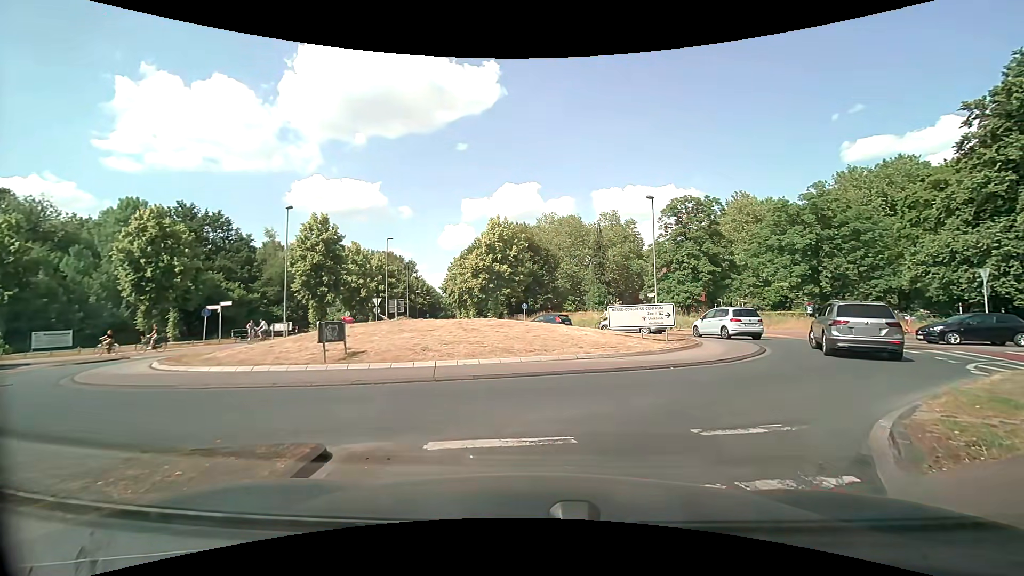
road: secondary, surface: asphalt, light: Day
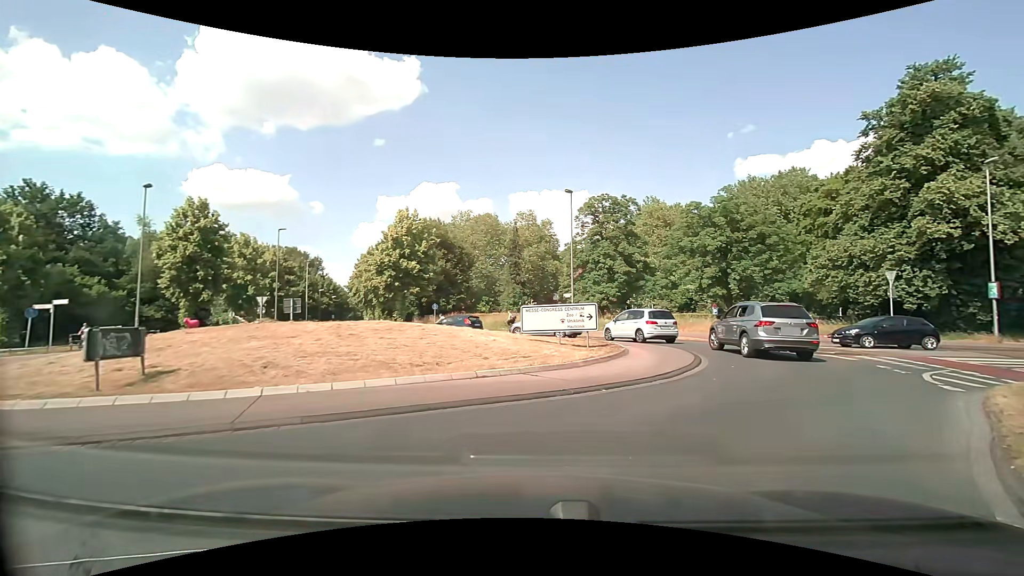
(+0.3, +3.5) m; +11°
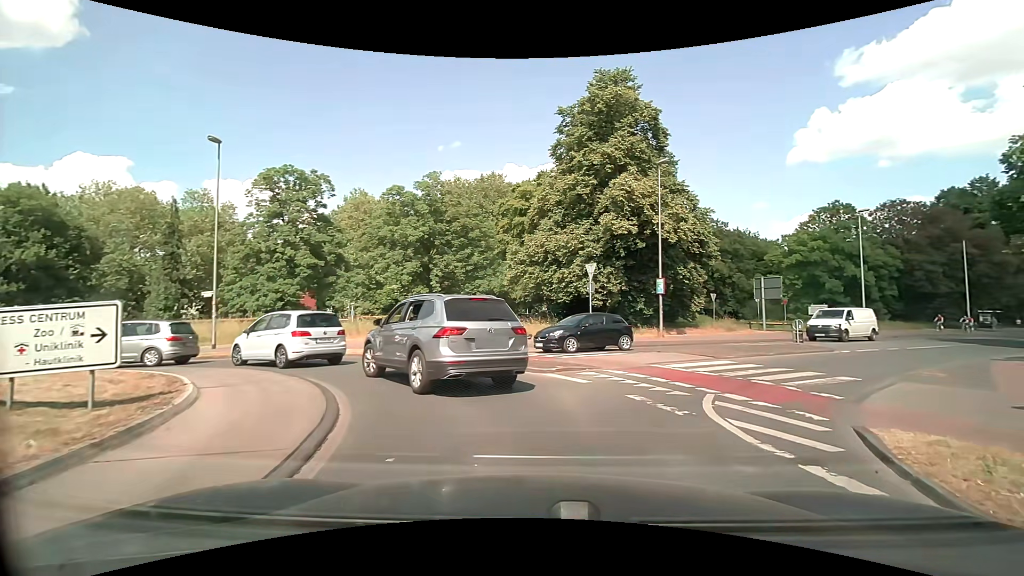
(+2.4, +8.2) m; +31°
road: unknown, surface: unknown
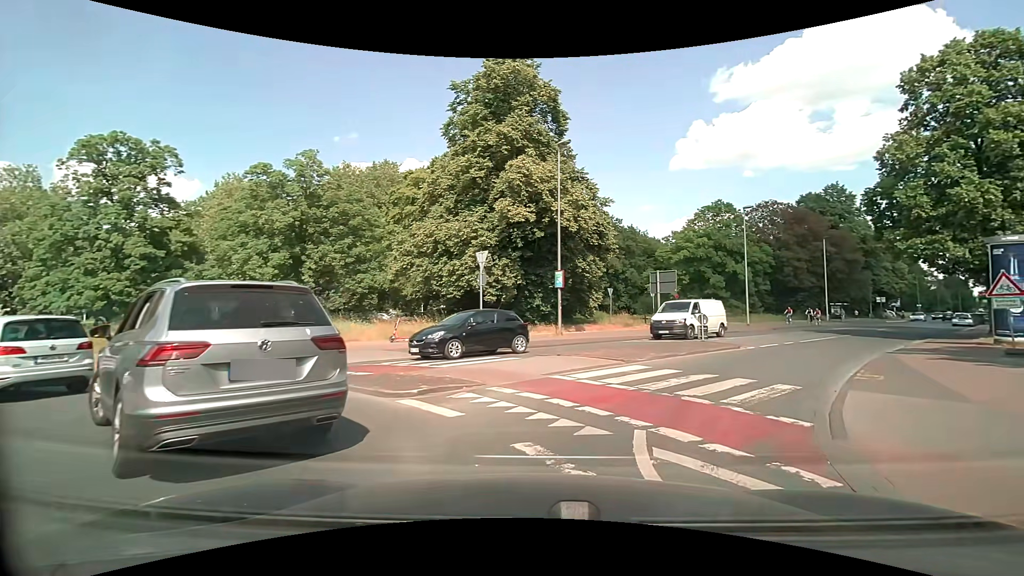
(+0.4, +3.6) m; +12°
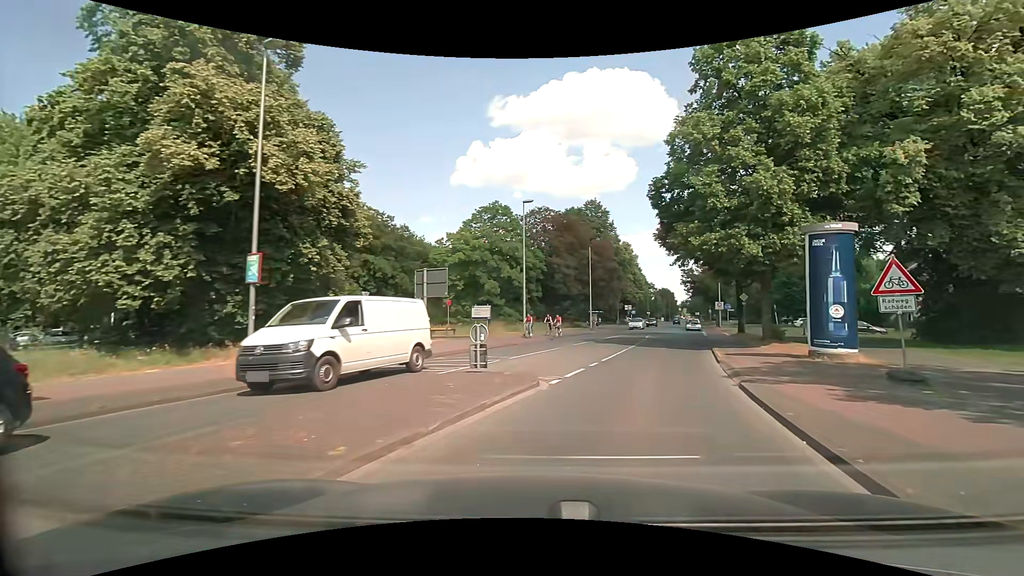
(+2.1, +9.4) m; +24°
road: secondary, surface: asphalt
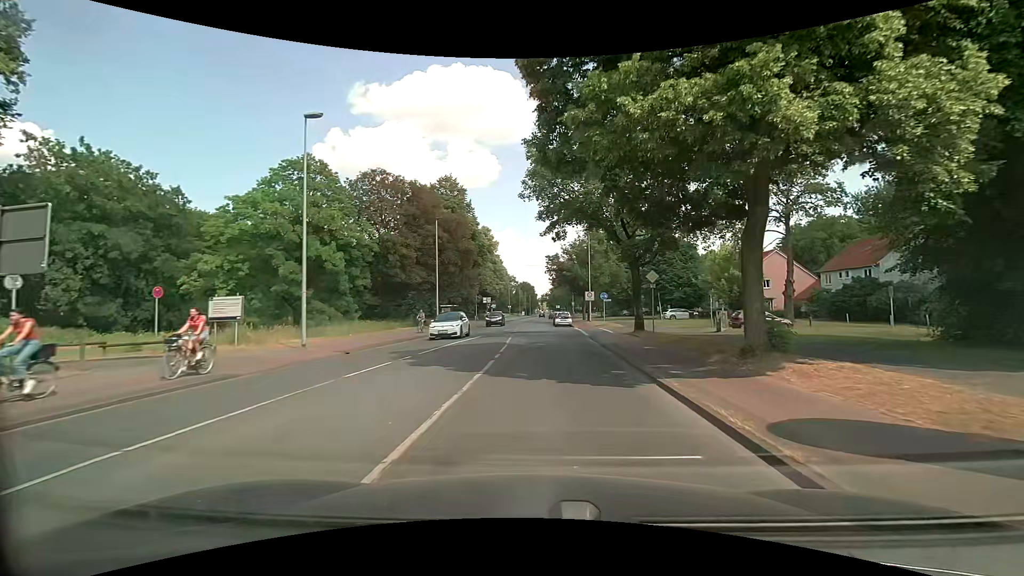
(+2.9, +14.7) m; +16°
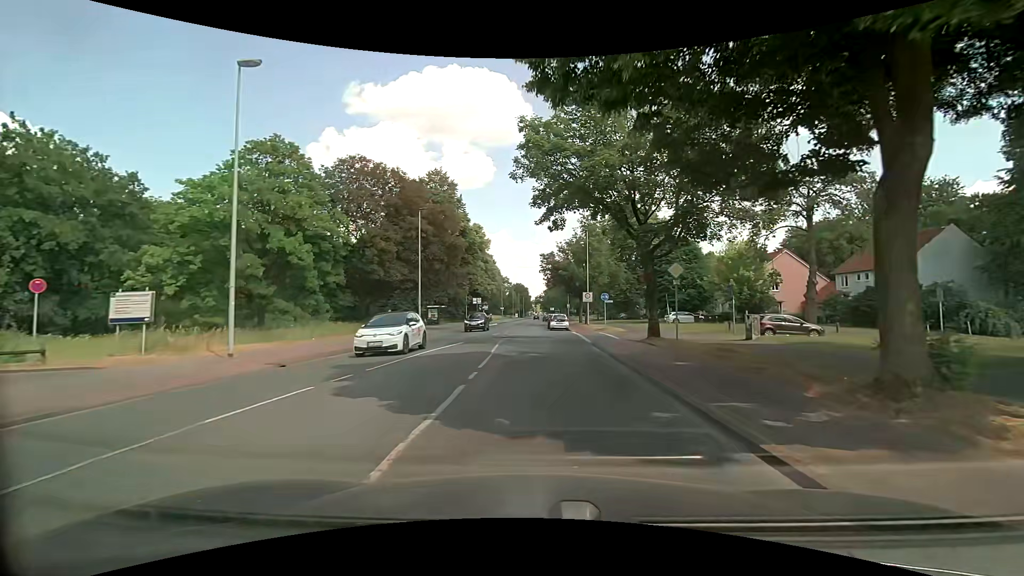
(0.0, +4.7) m; 0°
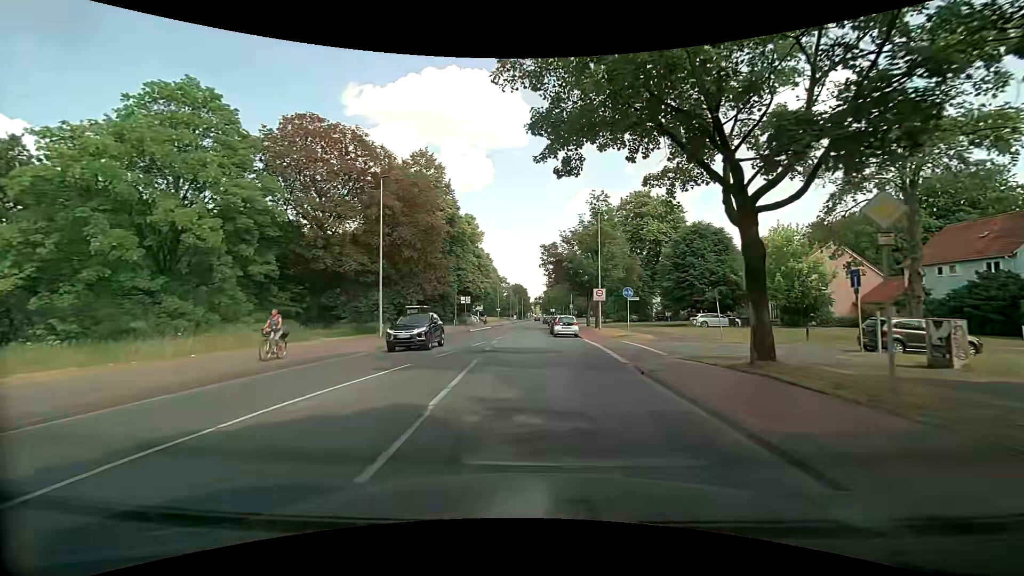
(0.0, +10.4) m; +1°
(0, +10) (0, +20) (-1, +30) (-1, +40) (-1, +50) (-1, +60) (-1, +70) (-1, +80) (-1, +90) (-1, +100) m
